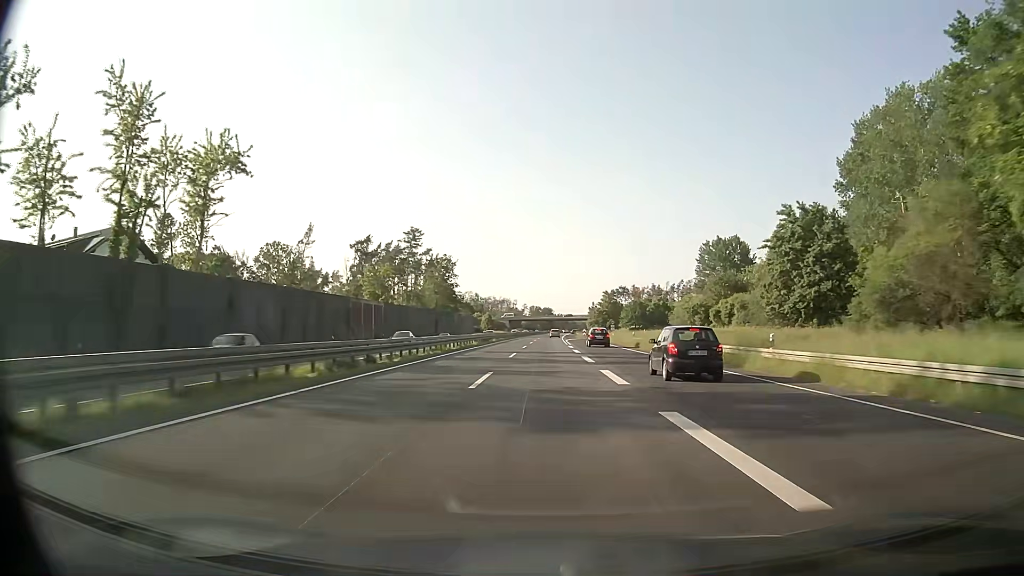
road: trunk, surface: asphalt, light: Day
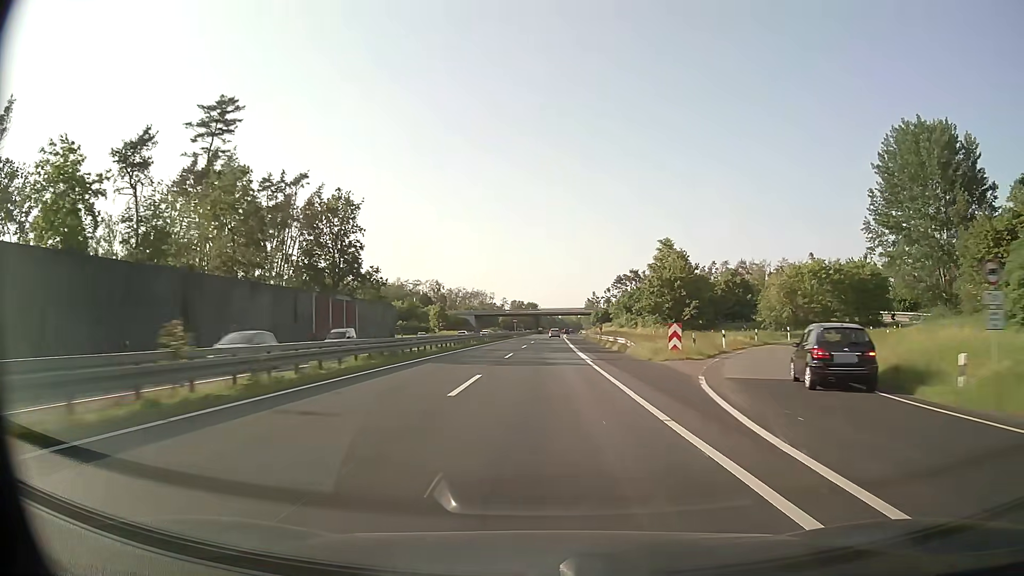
(+1.0, +92.0) m; +1°
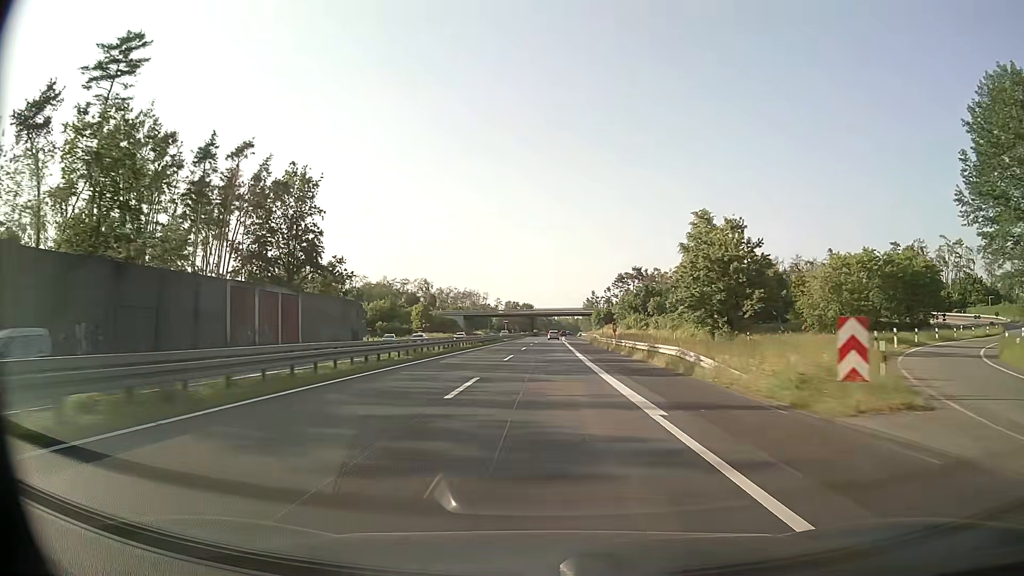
(+0.1, +18.3) m; 0°
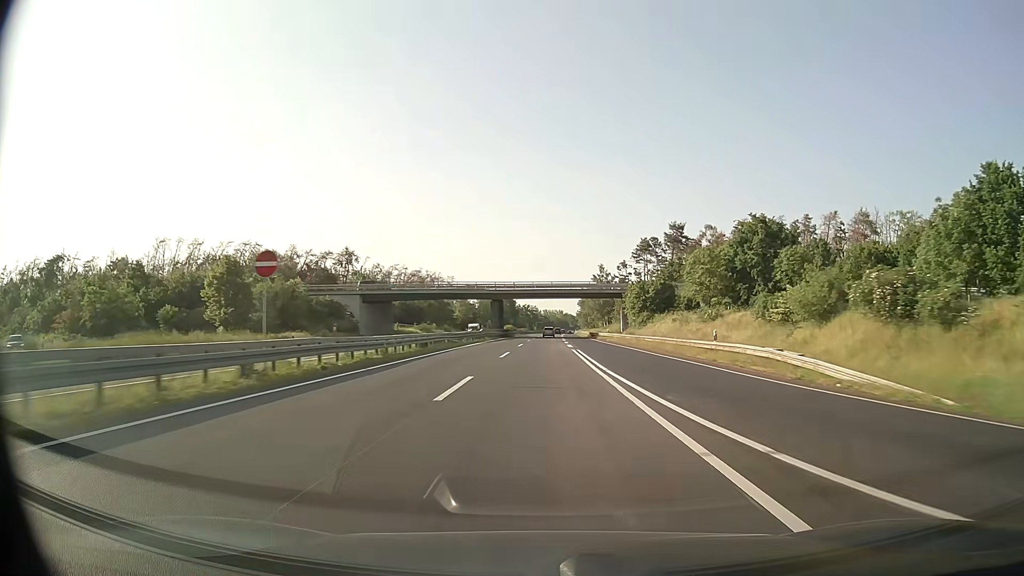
(+1.3, +90.9) m; +1°
(0, +10) (0, +20) (0, +30) (0, +40) (0, +50) (0, +60) (0, +70) (+1, +80) (+1, +90) (+1, +100) m
